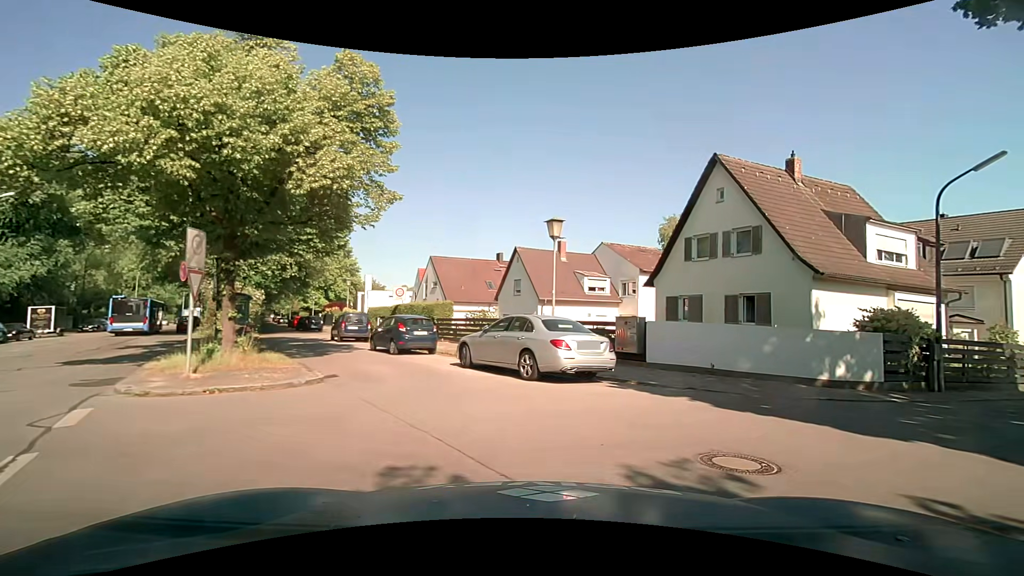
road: tertiary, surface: asphalt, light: Day
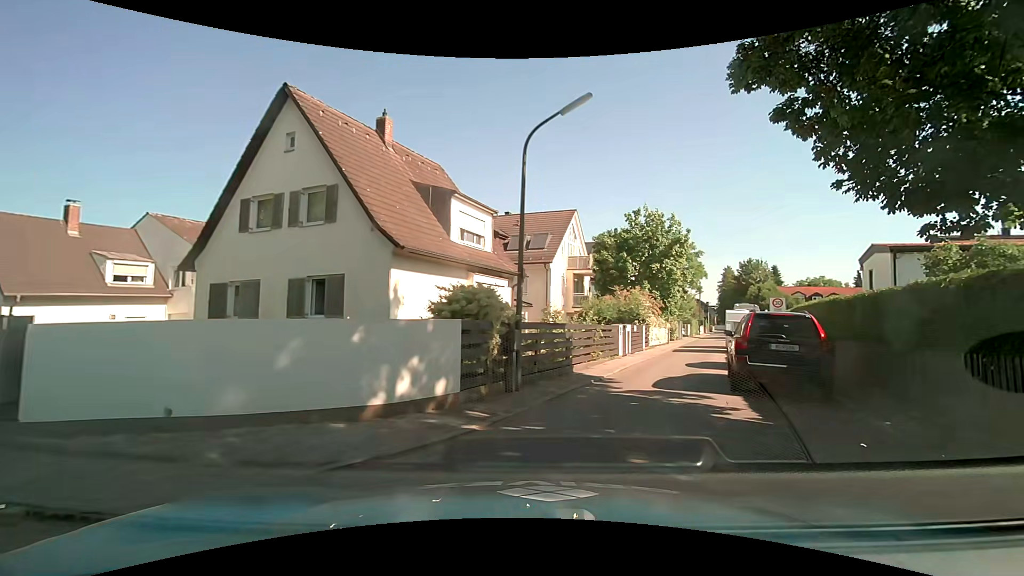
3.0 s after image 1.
(+2.6, +6.6) m; +41°
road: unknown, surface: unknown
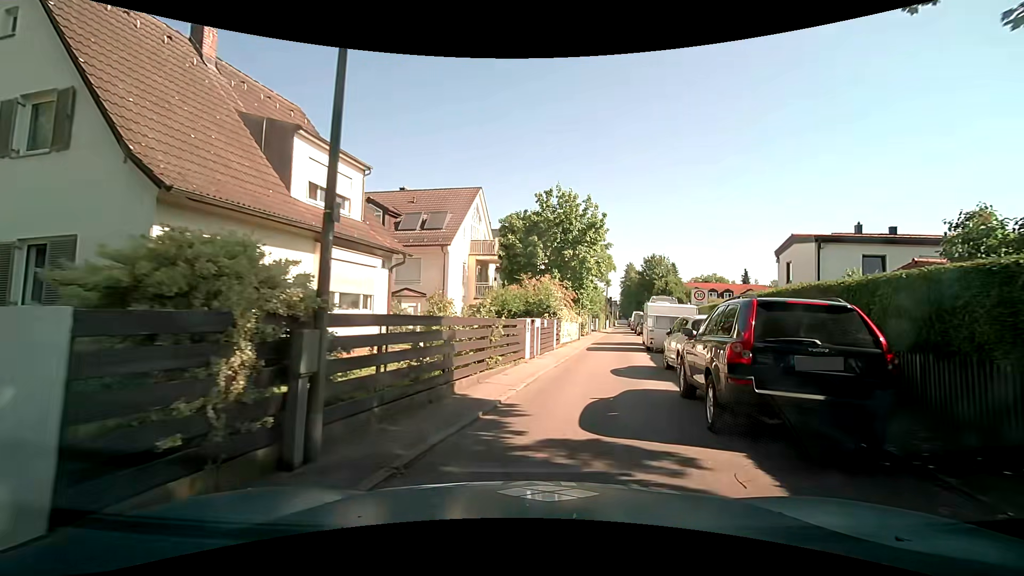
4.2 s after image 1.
(+0.5, +5.3) m; +9°
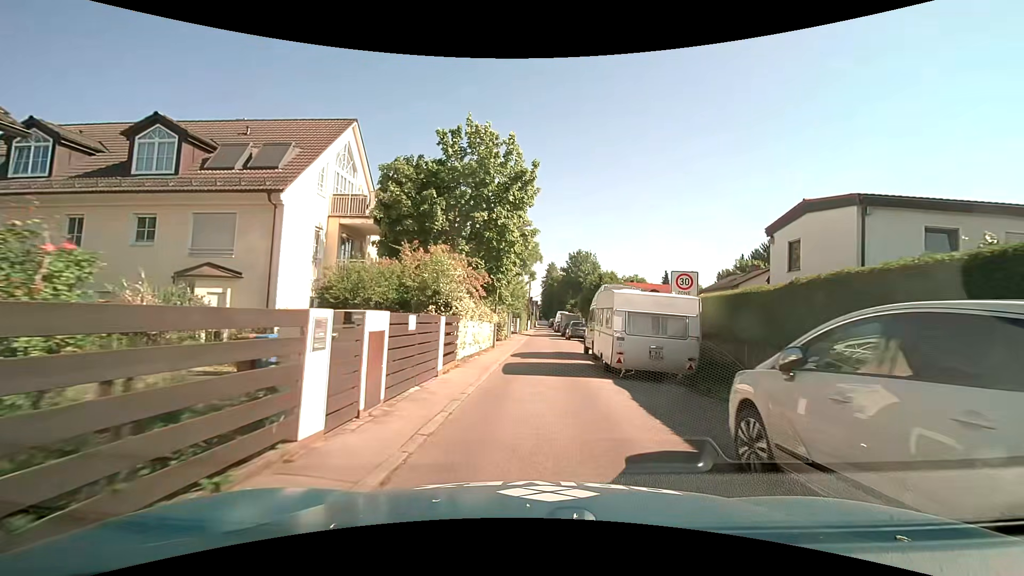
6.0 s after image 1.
(+1.3, +11.0) m; +11°
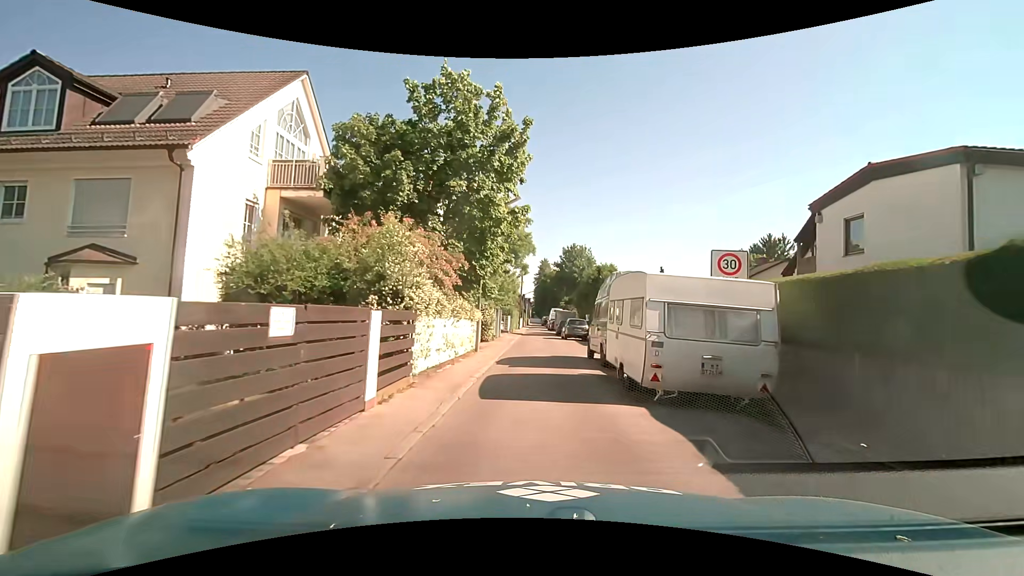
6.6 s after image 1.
(0.0, +4.3) m; 0°
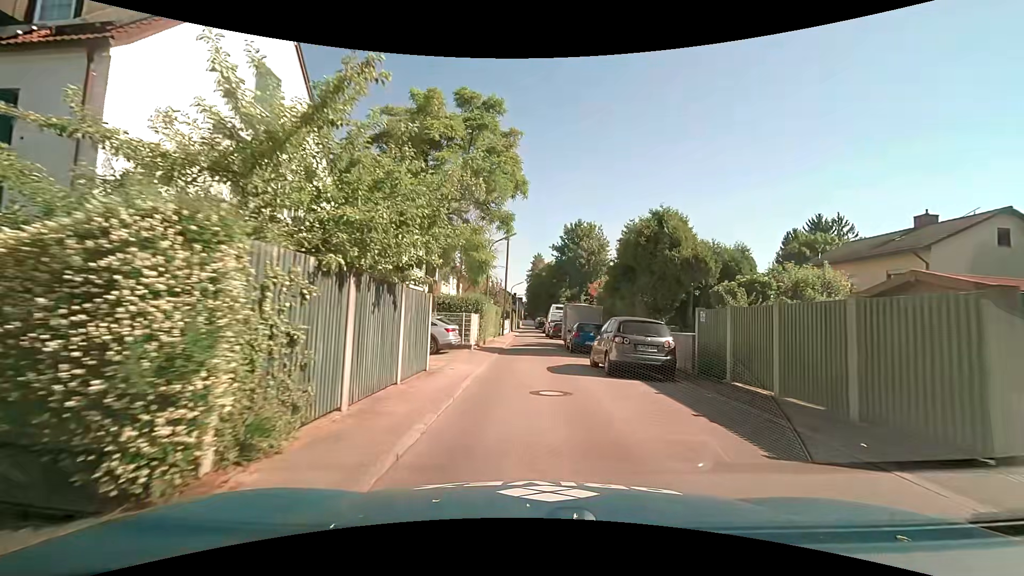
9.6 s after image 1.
(+0.4, +22.8) m; +1°
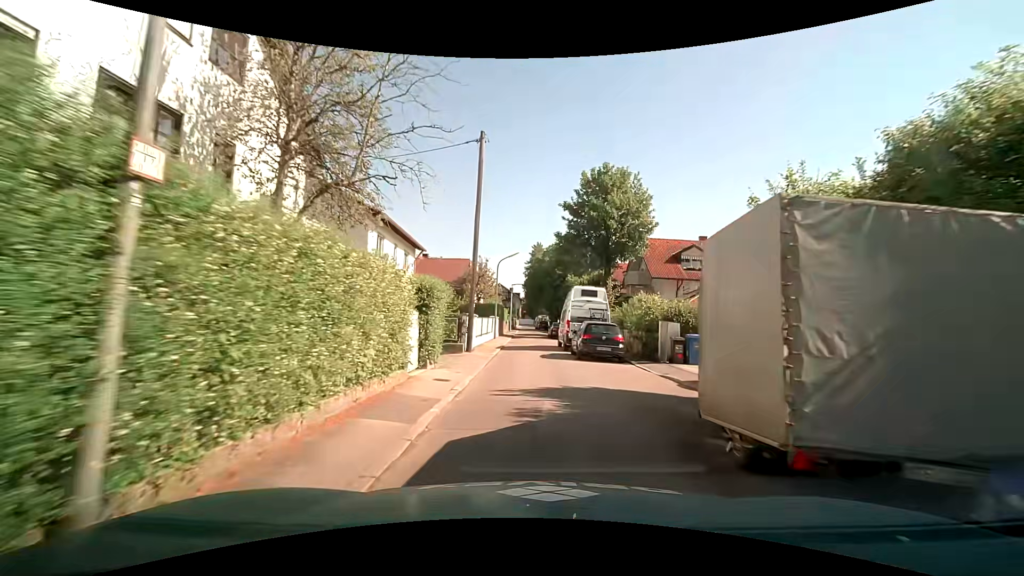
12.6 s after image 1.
(0.0, +23.5) m; +1°
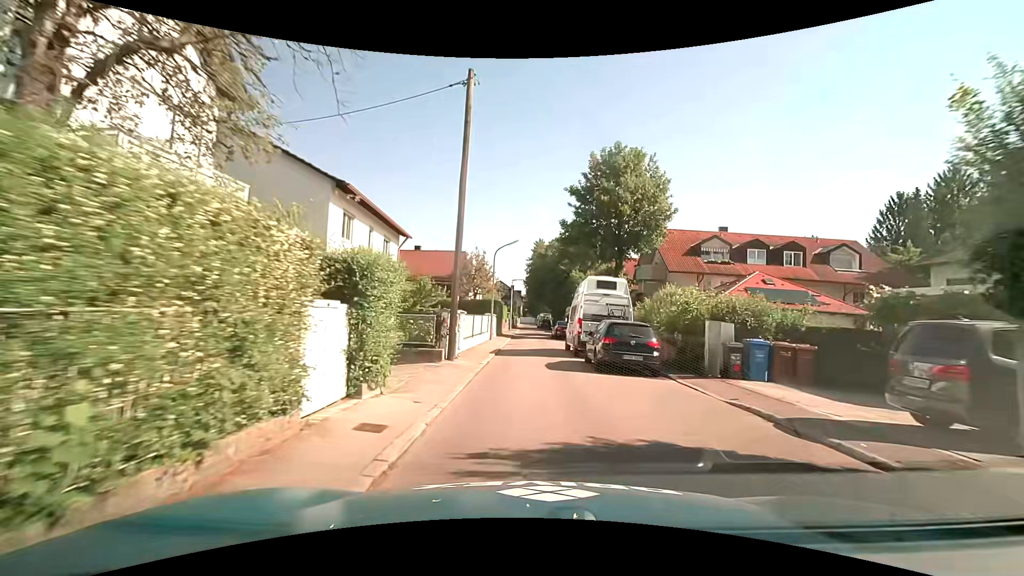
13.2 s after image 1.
(-0.2, +4.7) m; -2°
(0, +10) (0, +20) (0, +30) (0, +40) (0, +50) (0, +60) (0, +70) (0, +80) (0, +90) (0, +100) m
